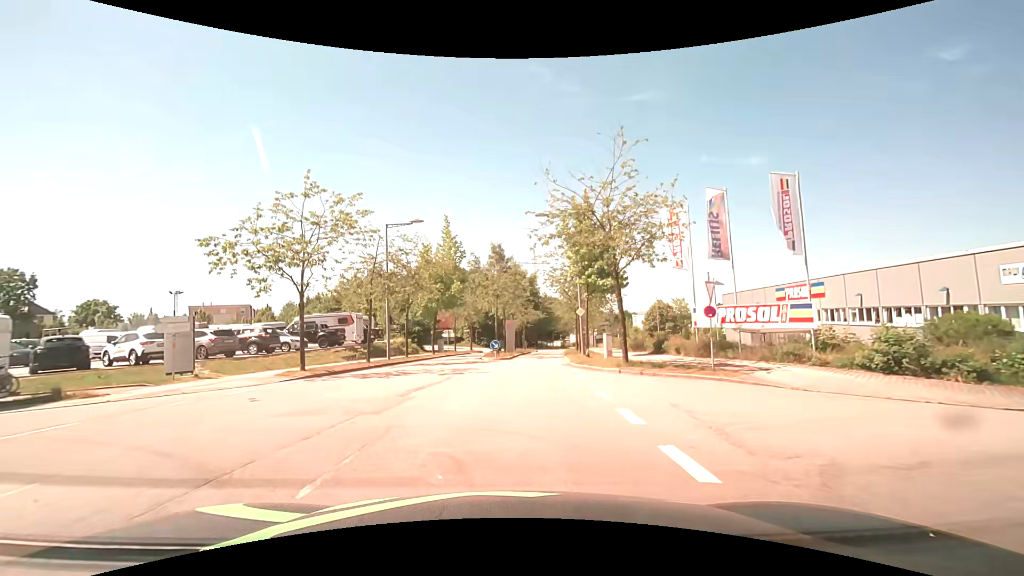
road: residential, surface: asphalt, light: Day
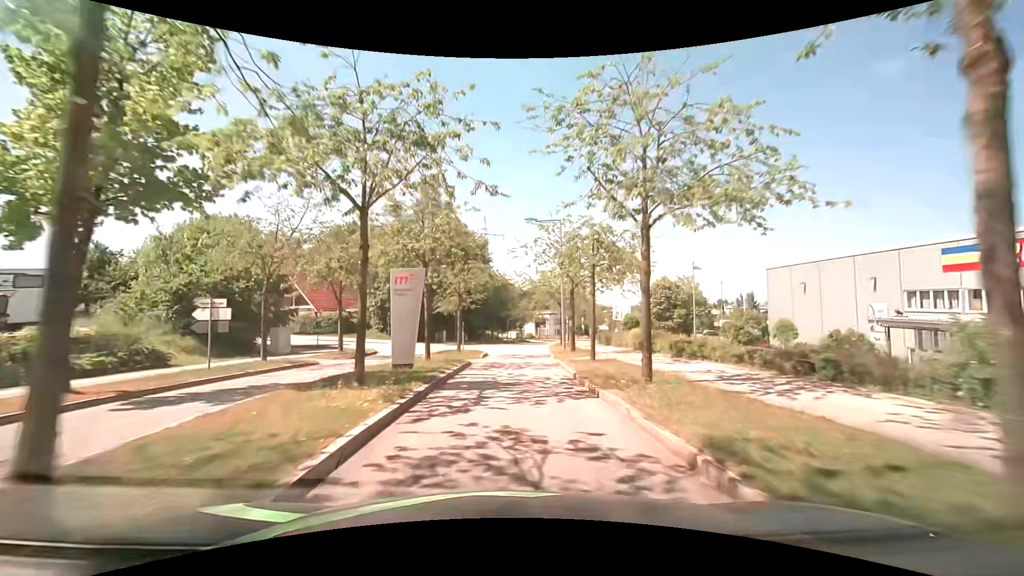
(+1.6, +32.5) m; +6°
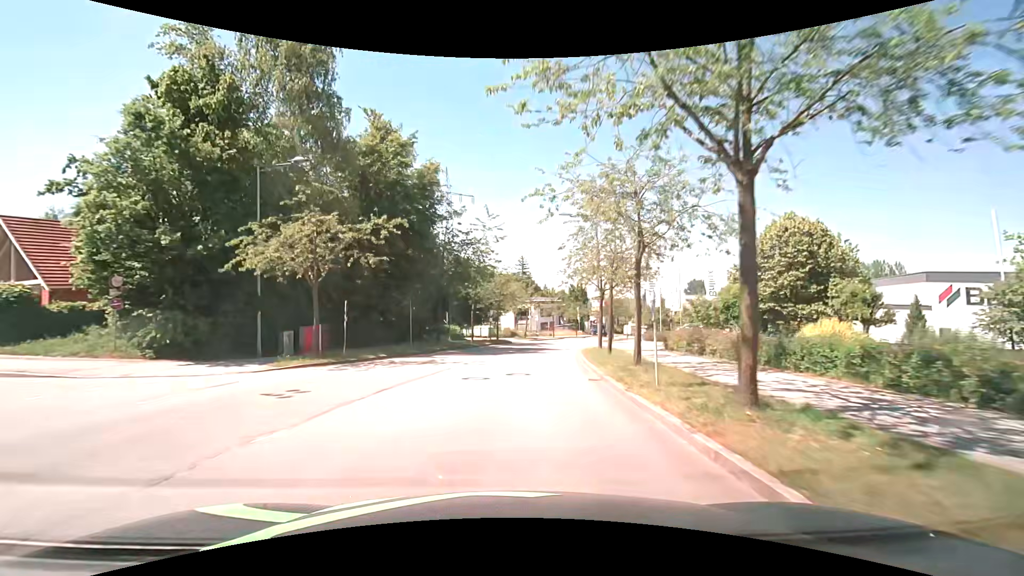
(+0.9, +35.9) m; +3°
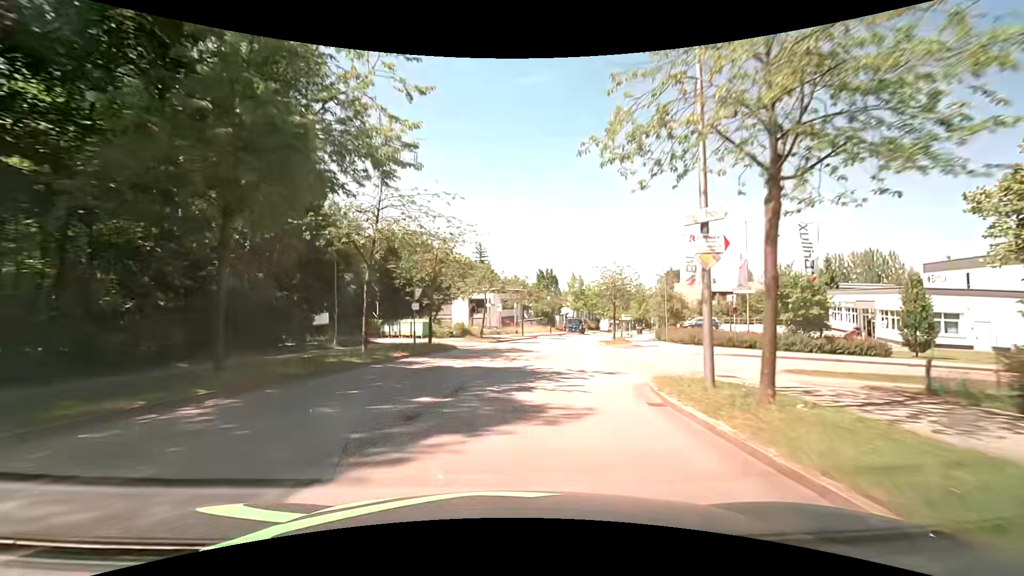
(+0.7, +22.7) m; +5°
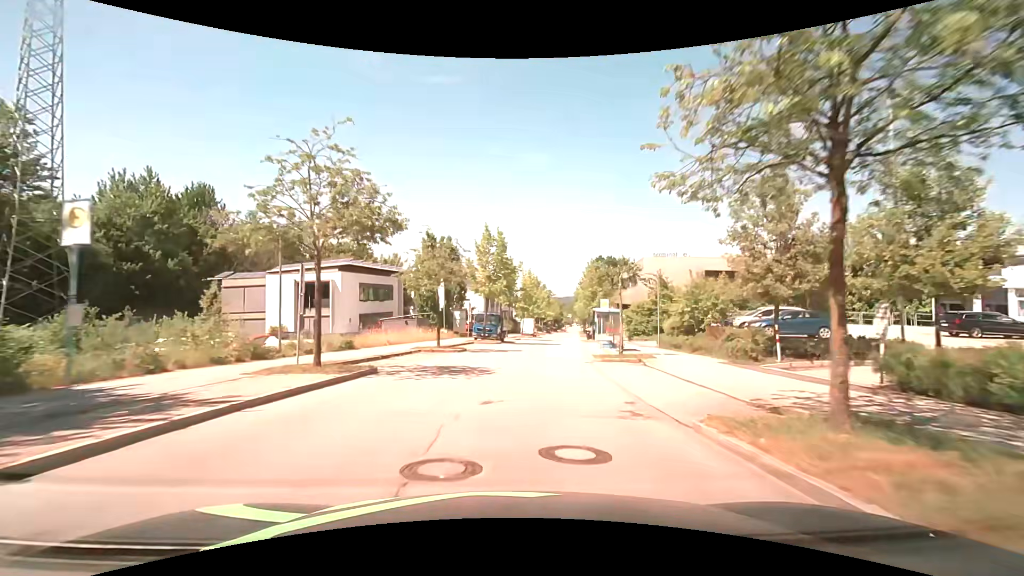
(+3.7, +37.6) m; +11°
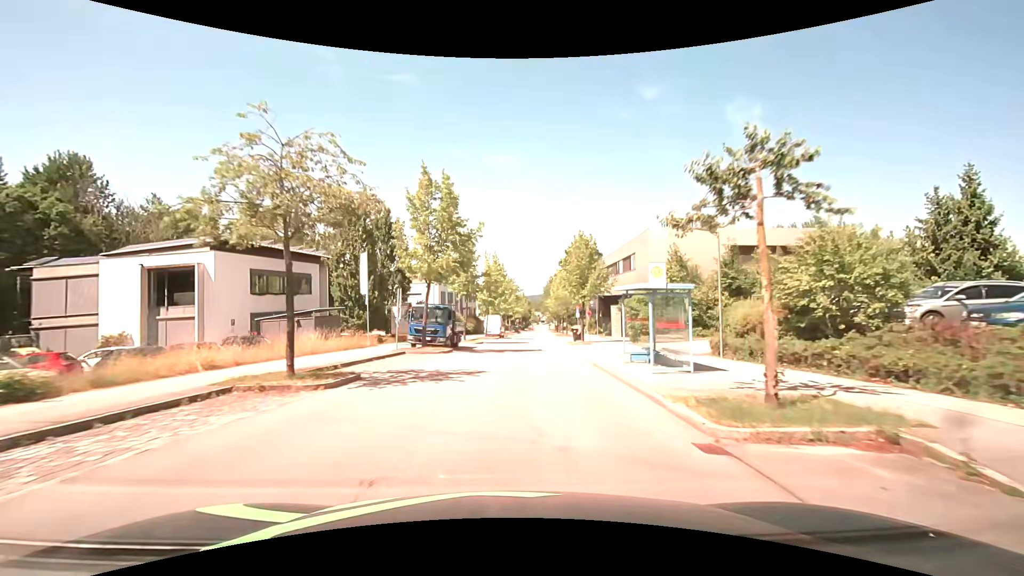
(+0.5, +15.2) m; +4°
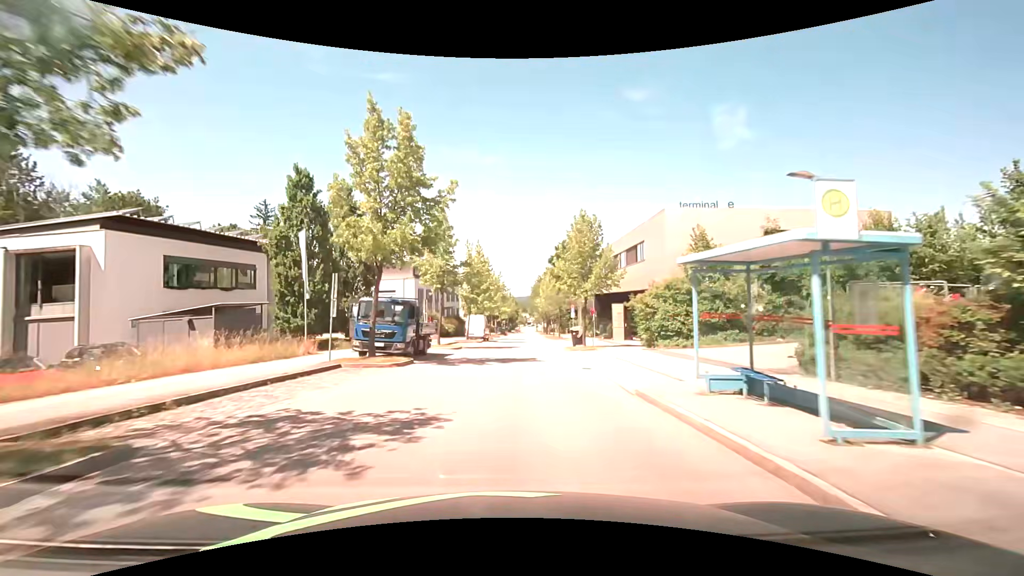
(+0.1, +7.6) m; +2°
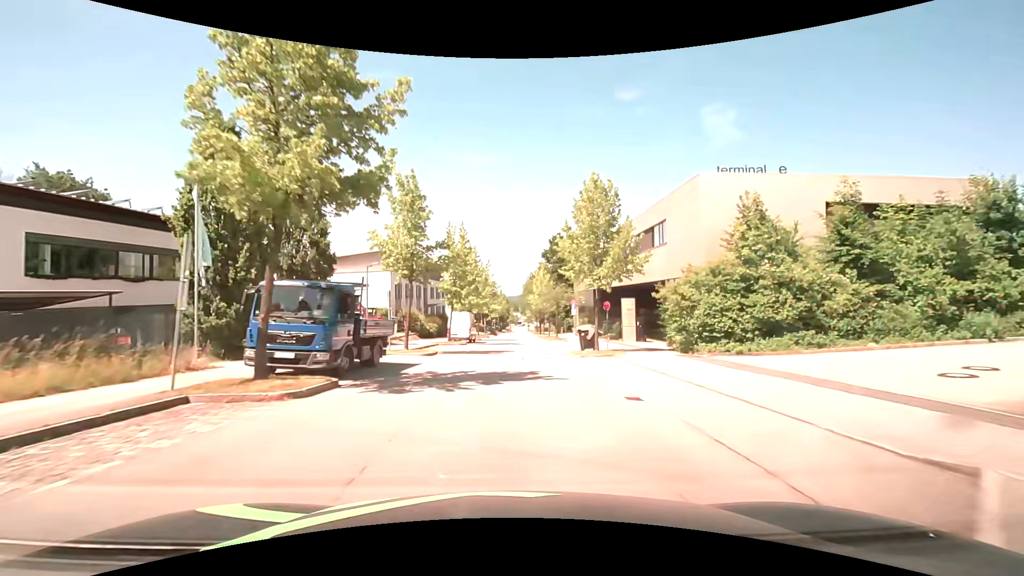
(+0.1, +7.6) m; +1°
(0, +10) (0, +20) (0, +30) (+1, +40) (+1, +50) (+1, +60) (+2, +70) (+2, +80) (+2, +90) (+2, +100) m
